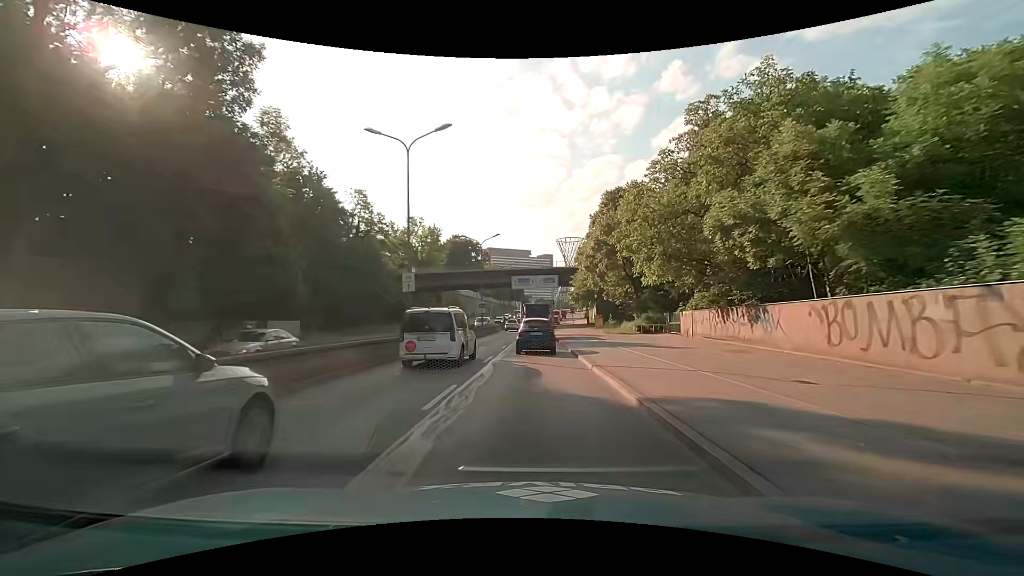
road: trunk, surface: asphalt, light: Day
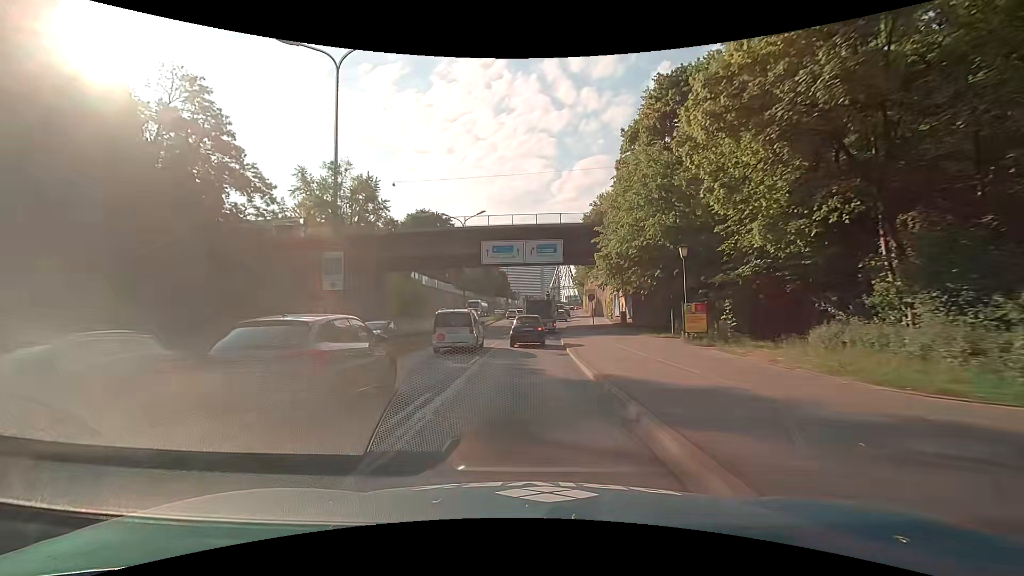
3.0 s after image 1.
(+0.7, +38.0) m; +1°
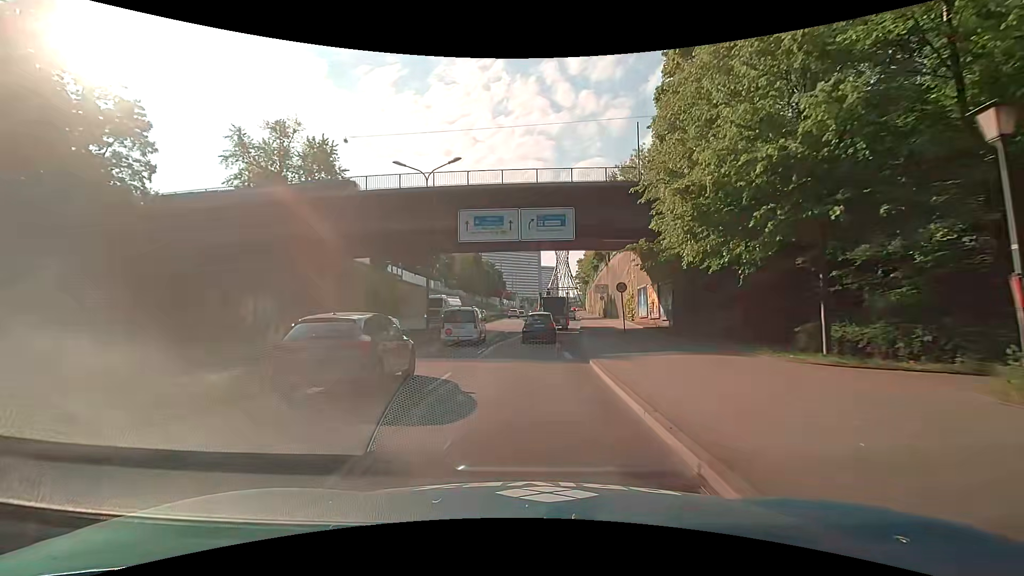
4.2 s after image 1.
(+0.1, +15.1) m; +1°
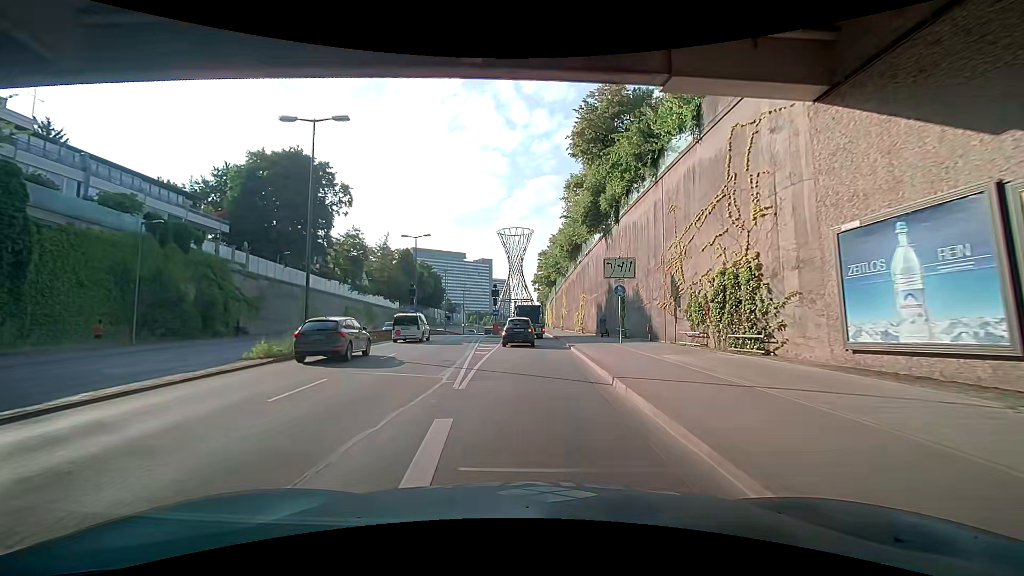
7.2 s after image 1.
(+1.8, +36.7) m; +4°
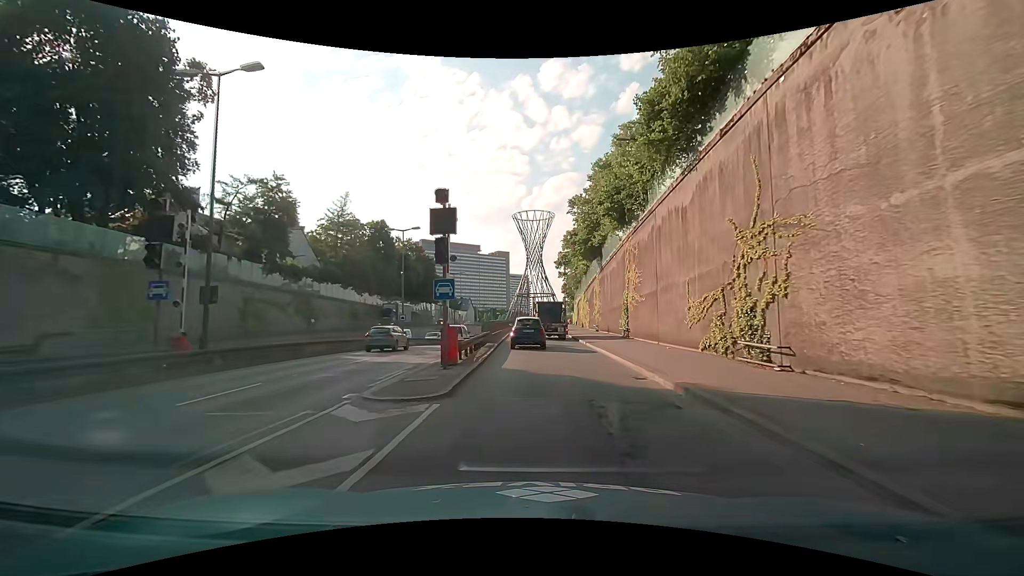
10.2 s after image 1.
(-0.3, +35.9) m; -2°
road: trunk_link
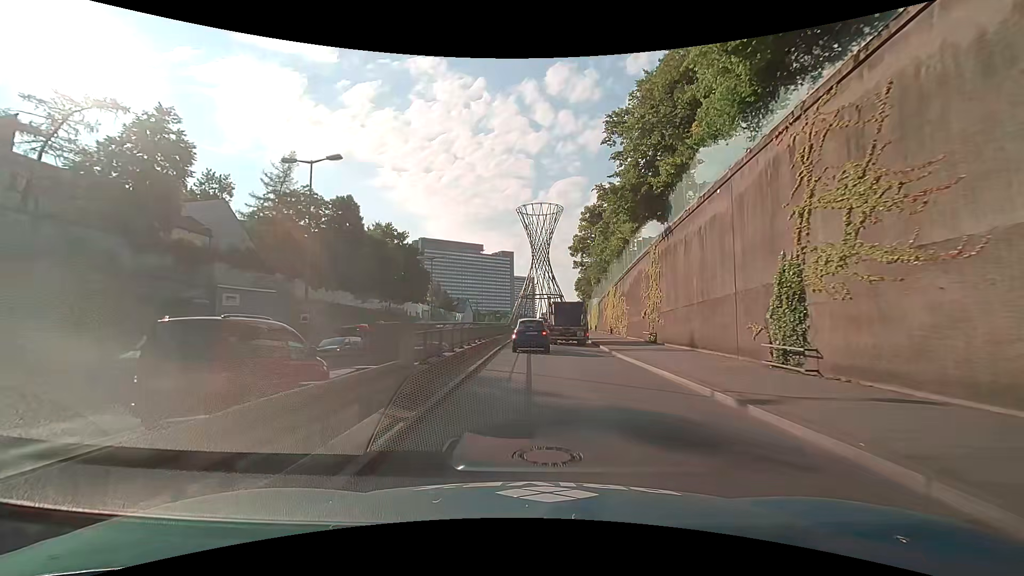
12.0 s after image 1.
(0.0, +20.1) m; 0°
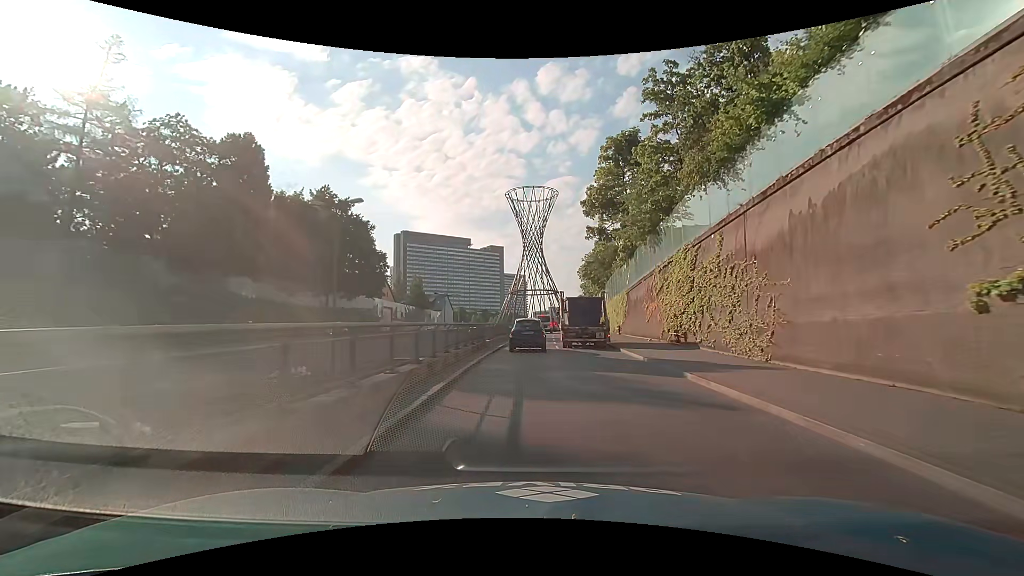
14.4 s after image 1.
(0.0, +24.1) m; 0°
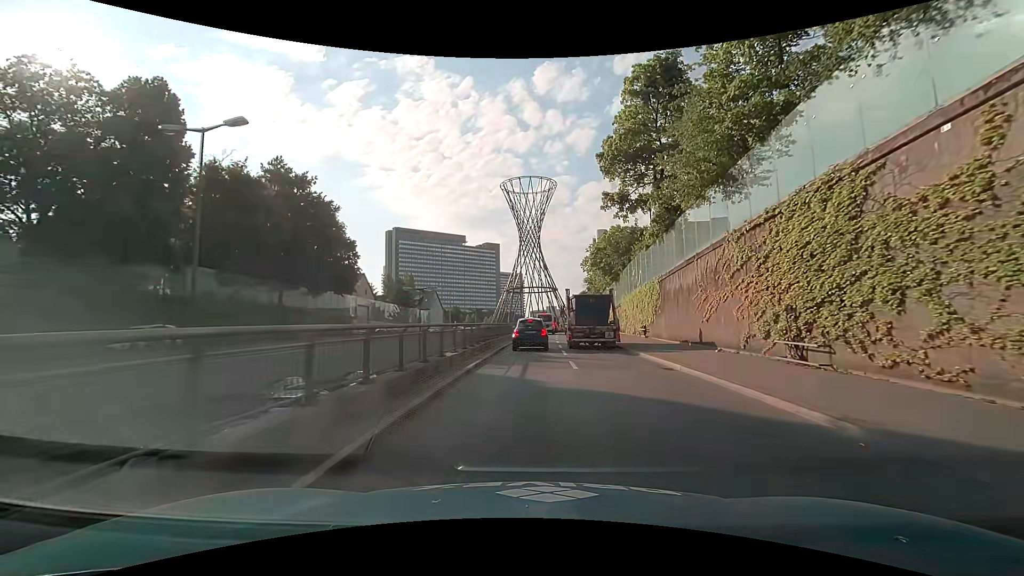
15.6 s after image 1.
(+0.1, +11.5) m; +1°
(0, +10) (0, +20) (0, +30) (0, +40) (+1, +50) (+1, +60) (+2, +70) (+3, +80) (+3, +90) (+4, +100) m
